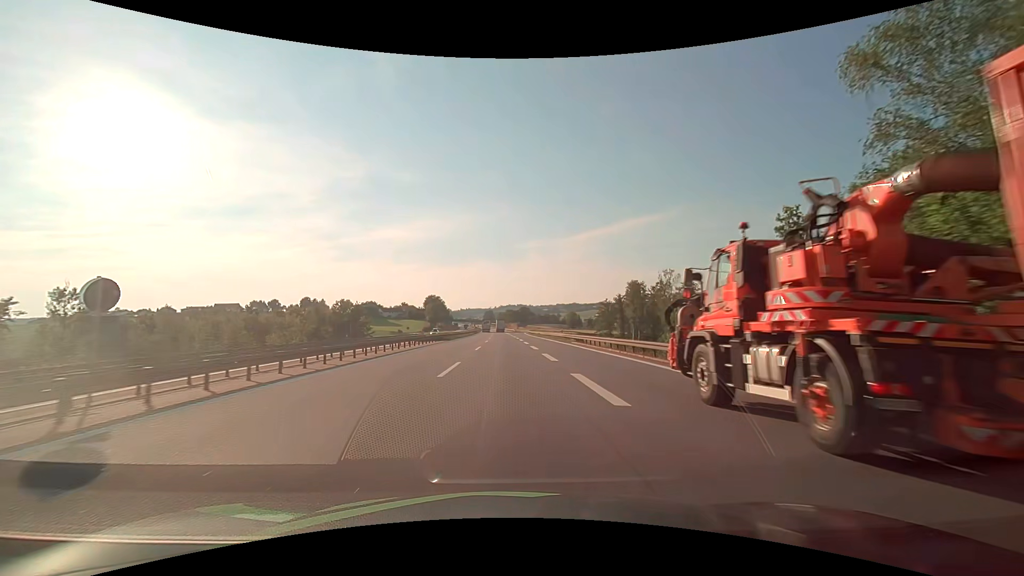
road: motorway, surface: asphalt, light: Day
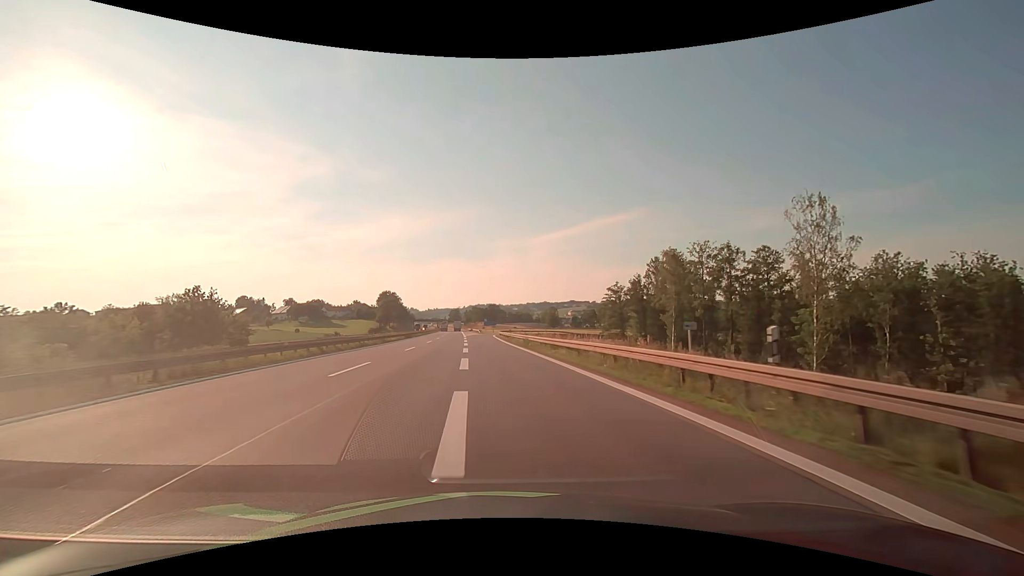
(+2.1, +52.2) m; +4°
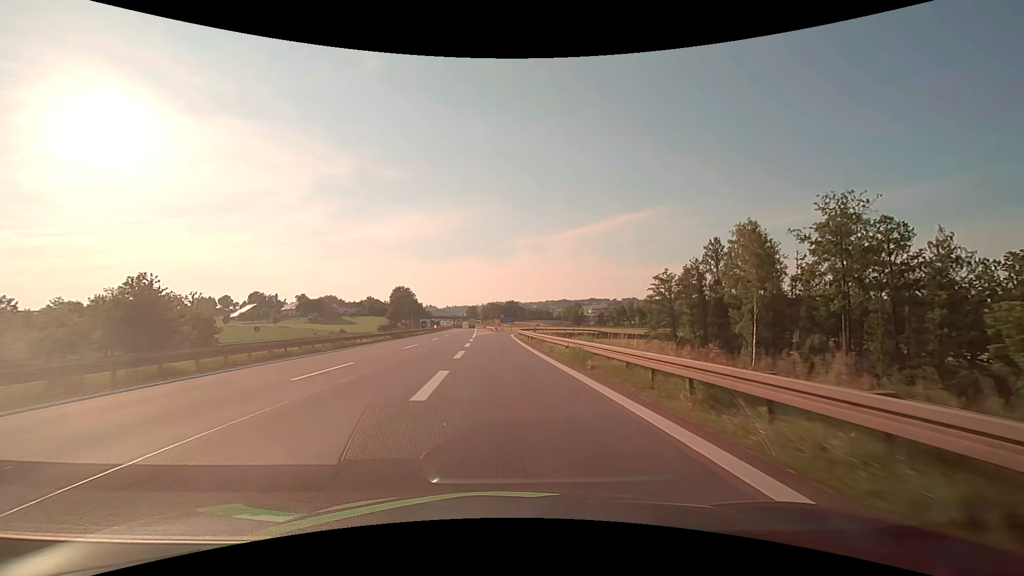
(-0.3, +19.3) m; -2°
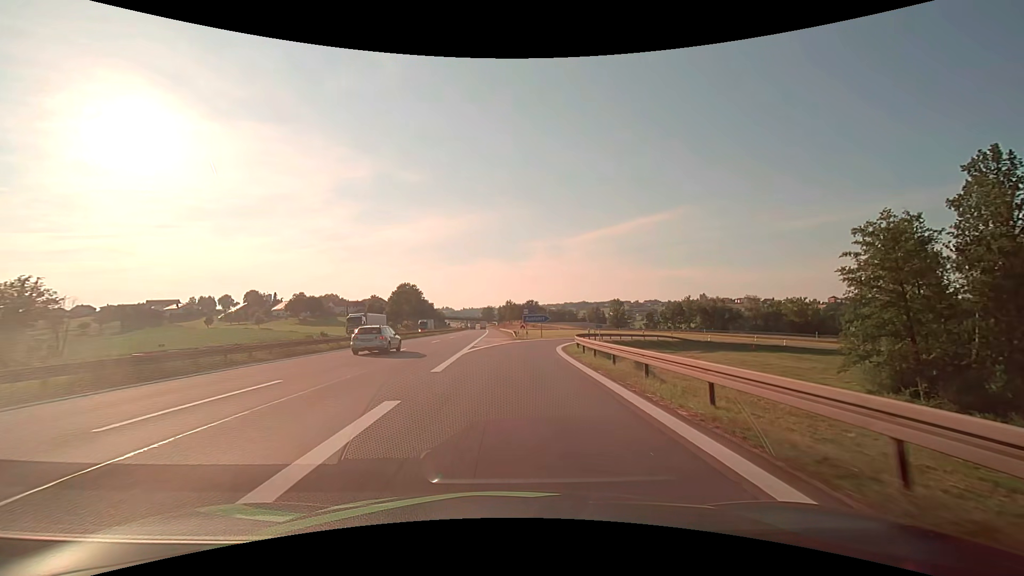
(-1.2, +42.0) m; -2°
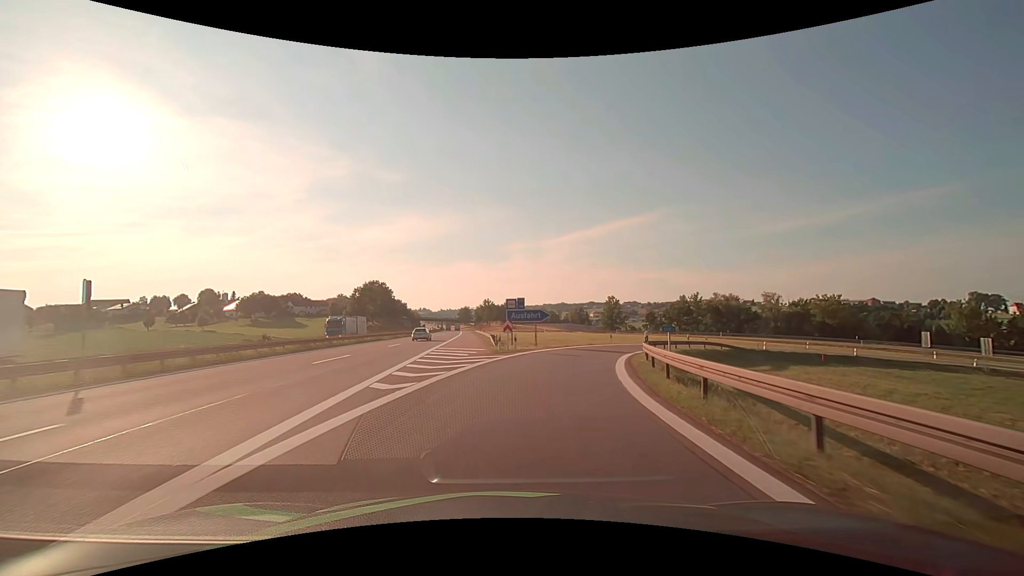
(+0.2, +22.8) m; +2°
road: motorway_link
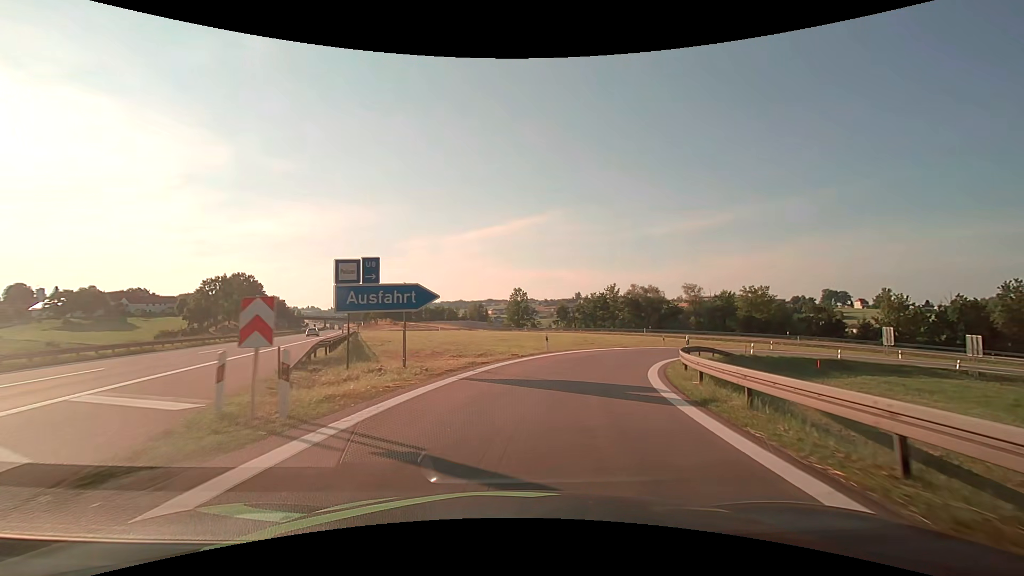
(+1.9, +21.1) m; +12°
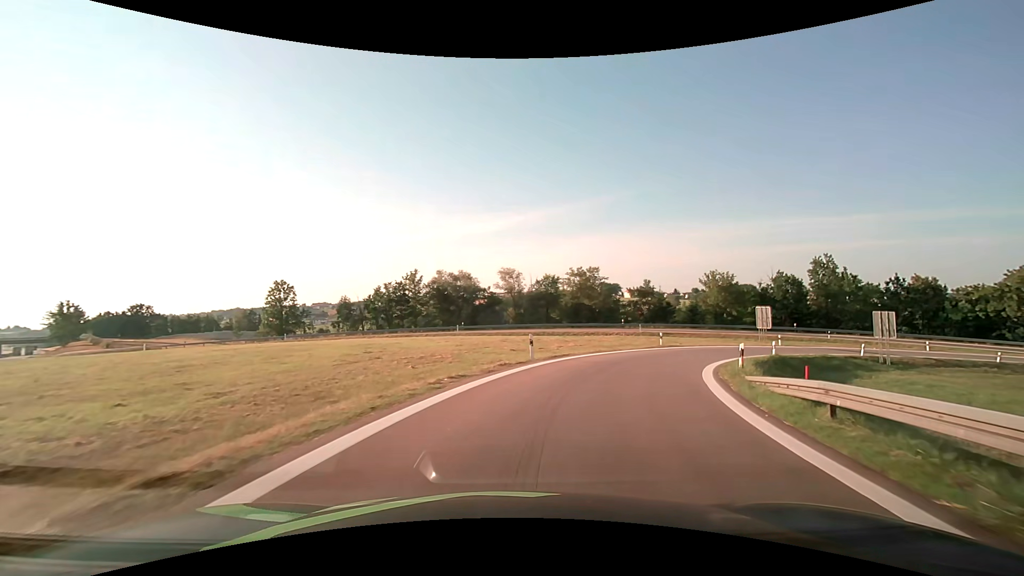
(+4.7, +26.0) m; +22°
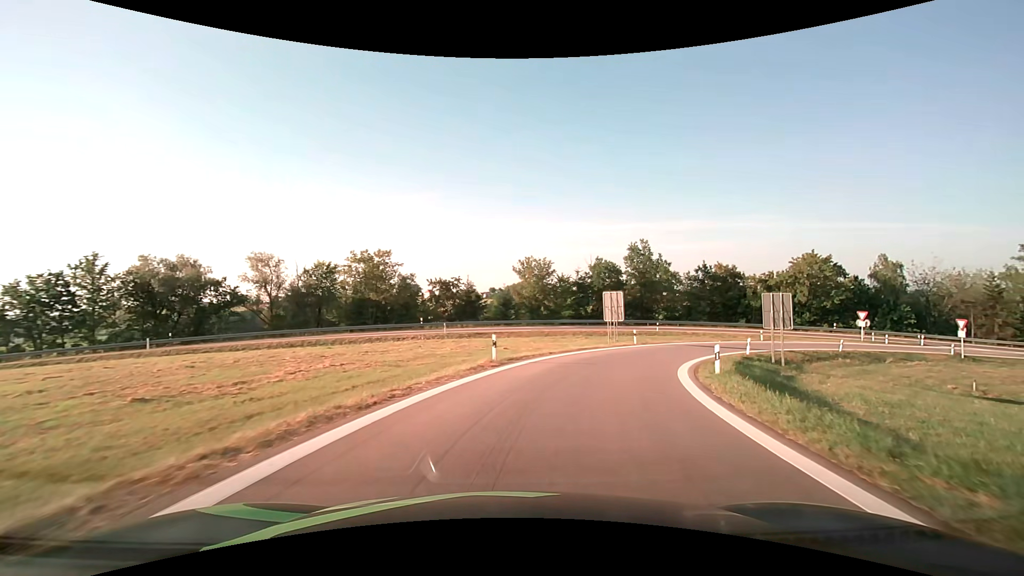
(+3.8, +18.9) m; +22°
(+1, +10) (+4, +20) (+8, +29) (+14, +37) (+21, +43) (+30, +49) (+39, +52) (+49, +54) (+59, +54) (+69, +52) m
